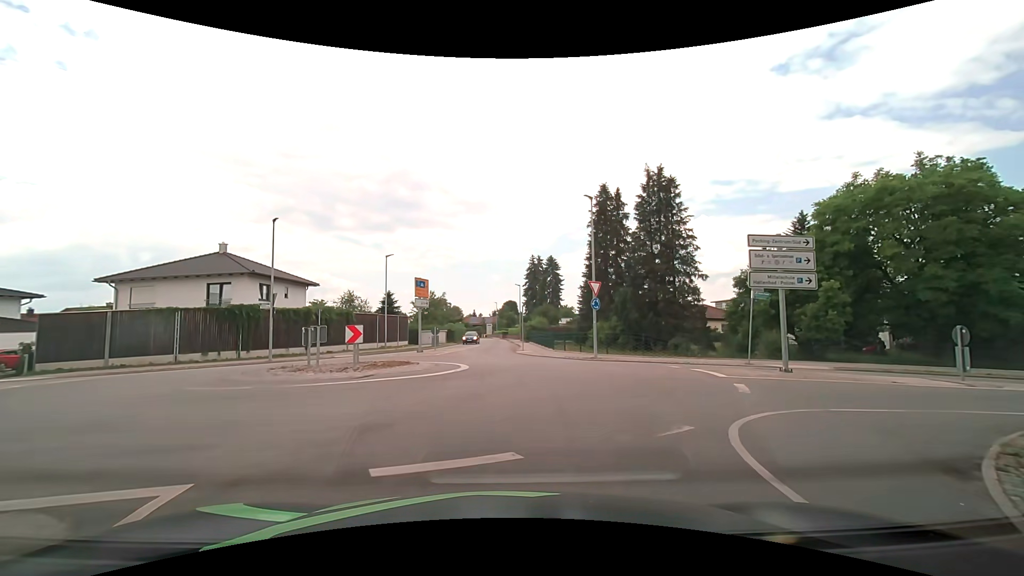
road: secondary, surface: asphalt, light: Day
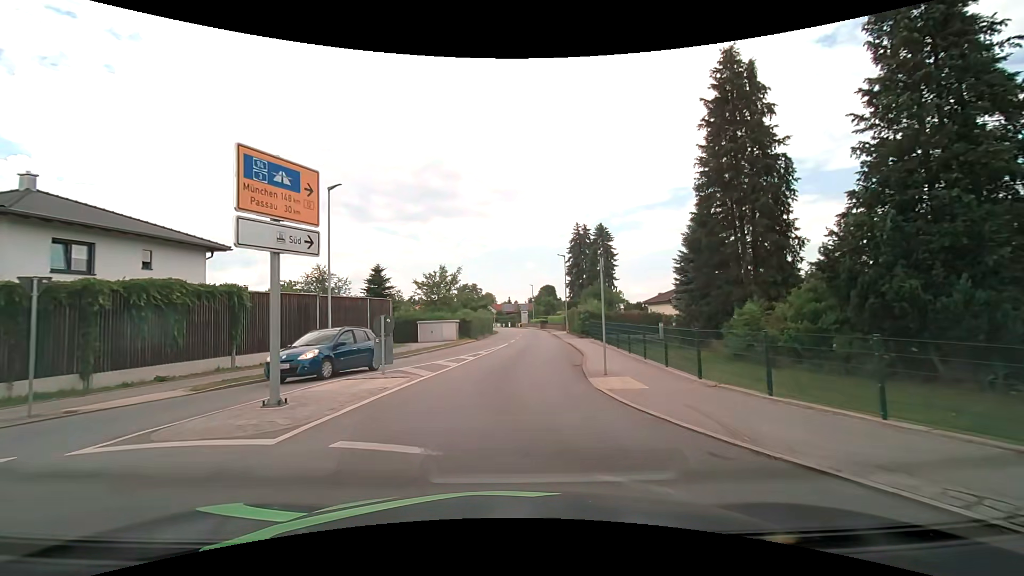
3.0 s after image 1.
(-0.6, +20.7) m; -5°
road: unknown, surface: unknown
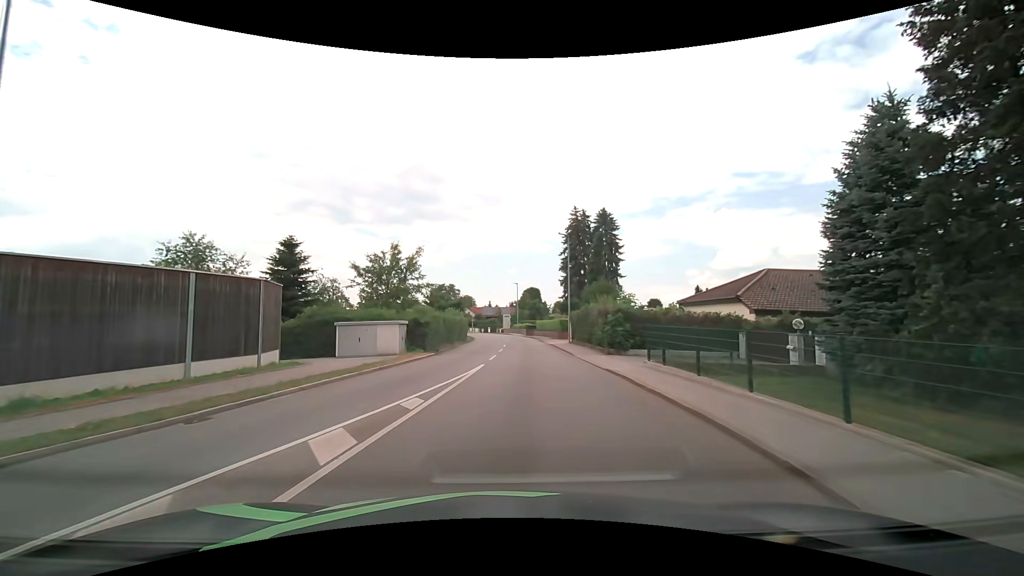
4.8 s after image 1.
(-0.1, +15.2) m; +2°
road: secondary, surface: asphalt
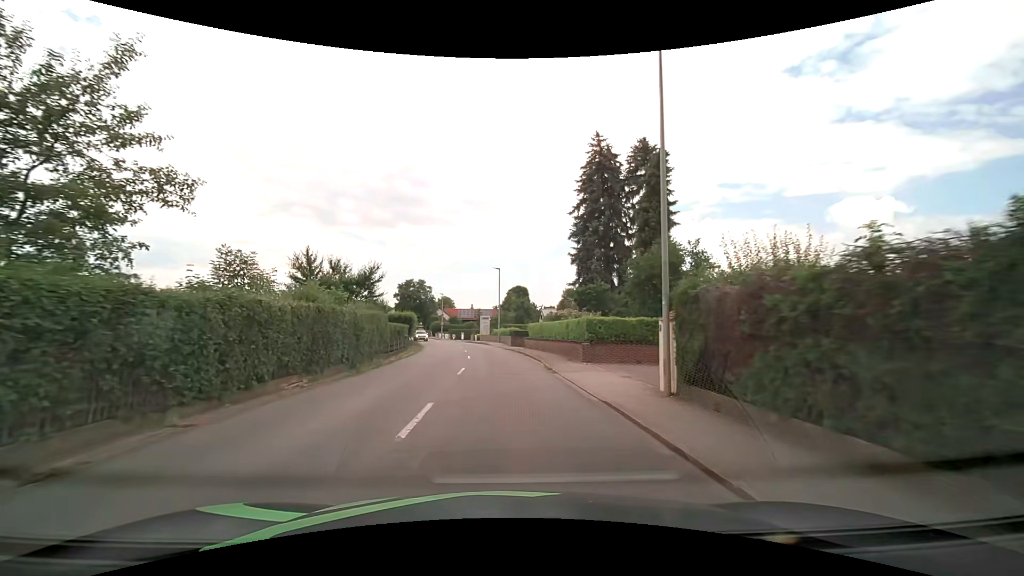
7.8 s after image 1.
(+0.9, +26.5) m; +2°
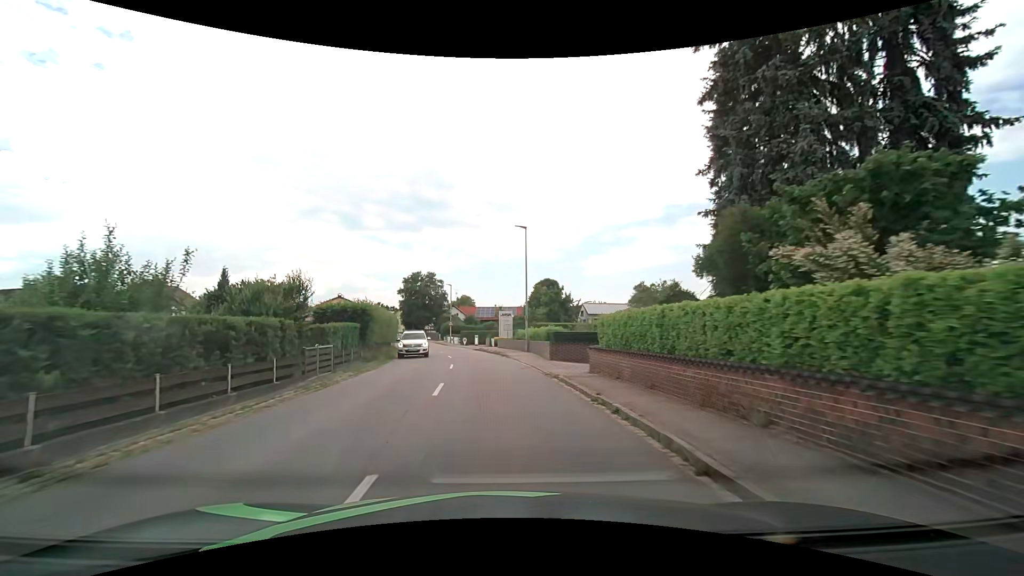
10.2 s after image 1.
(-0.5, +22.8) m; -3°
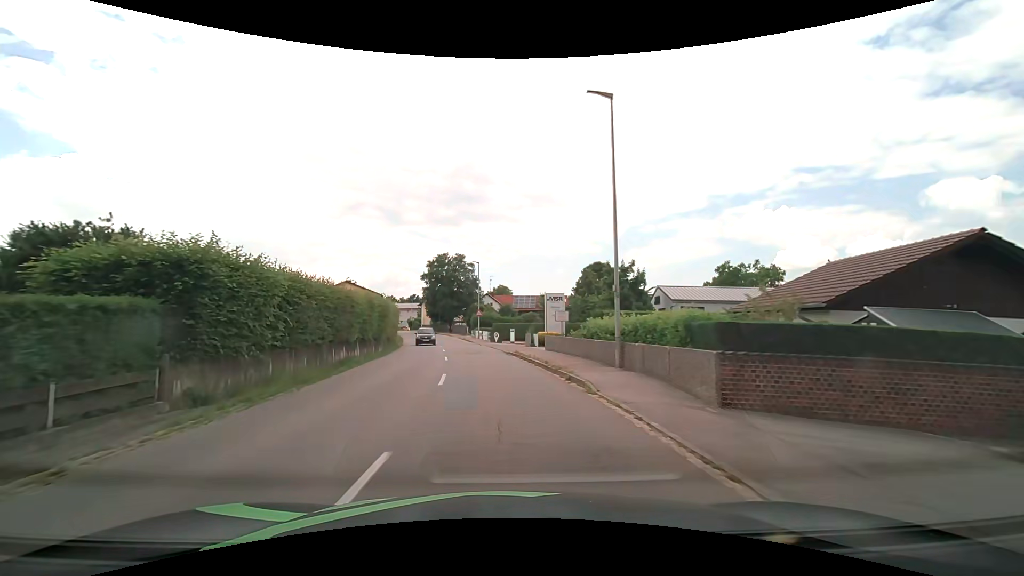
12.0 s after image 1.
(-0.7, +17.7) m; -6°
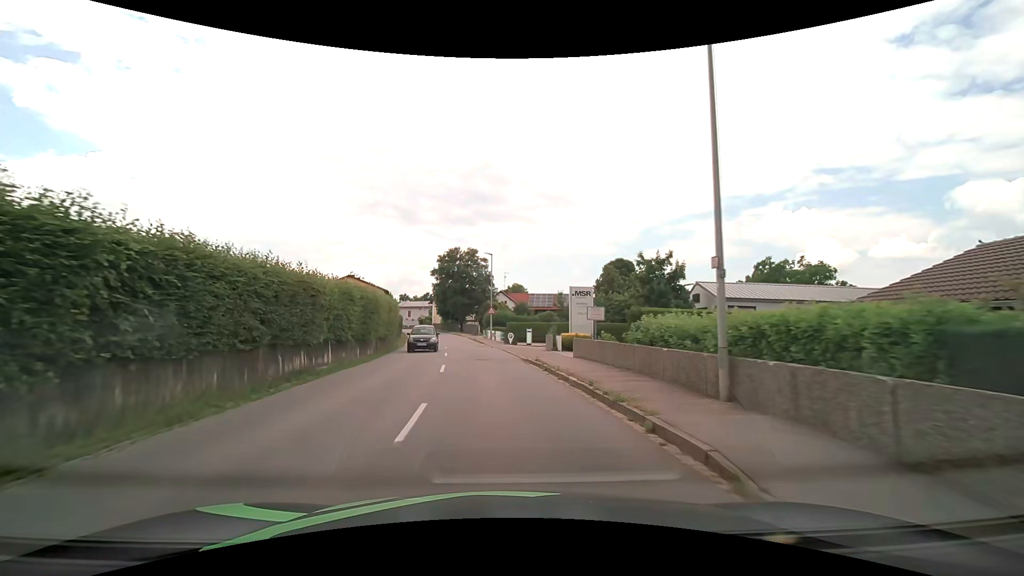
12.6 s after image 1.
(0.0, +6.0) m; -1°
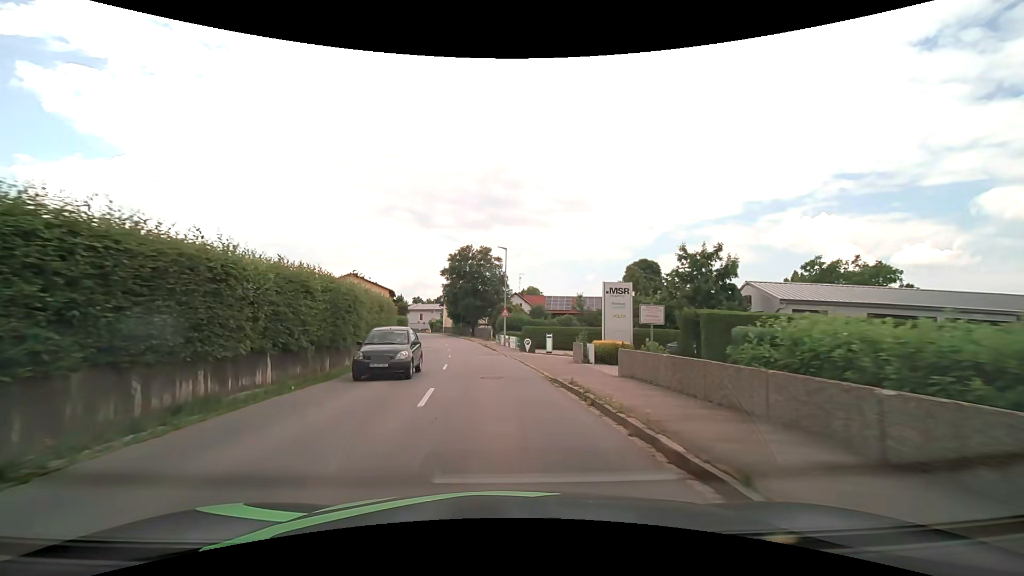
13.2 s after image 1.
(-0.1, +6.0) m; -1°
(0, +10) (-1, +20) (-2, +30) (-3, +40) (-5, +50) (-6, +60) (-8, +69) (-10, +79) (-12, +89) (-15, +99) m
